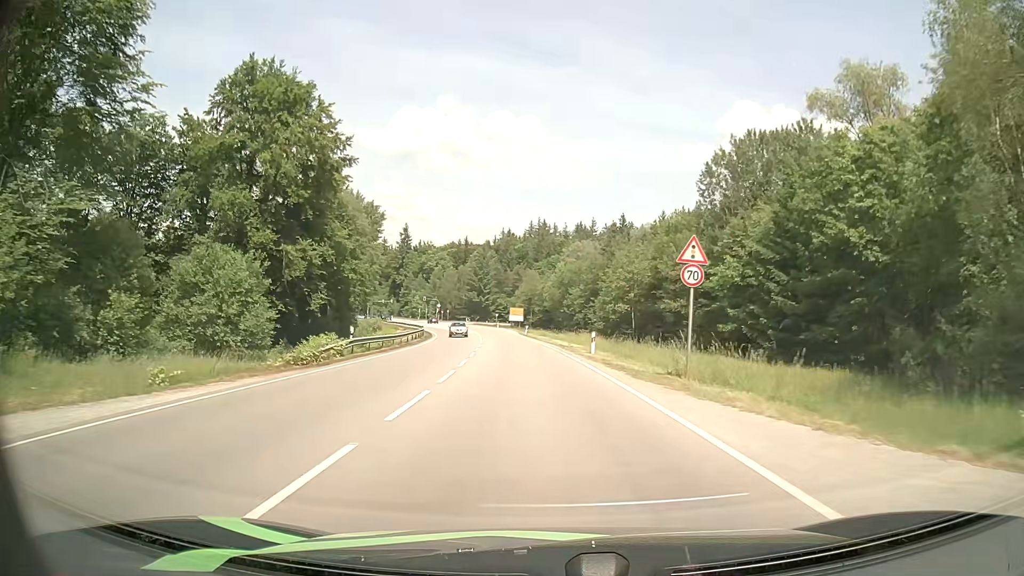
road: secondary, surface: asphalt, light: Day
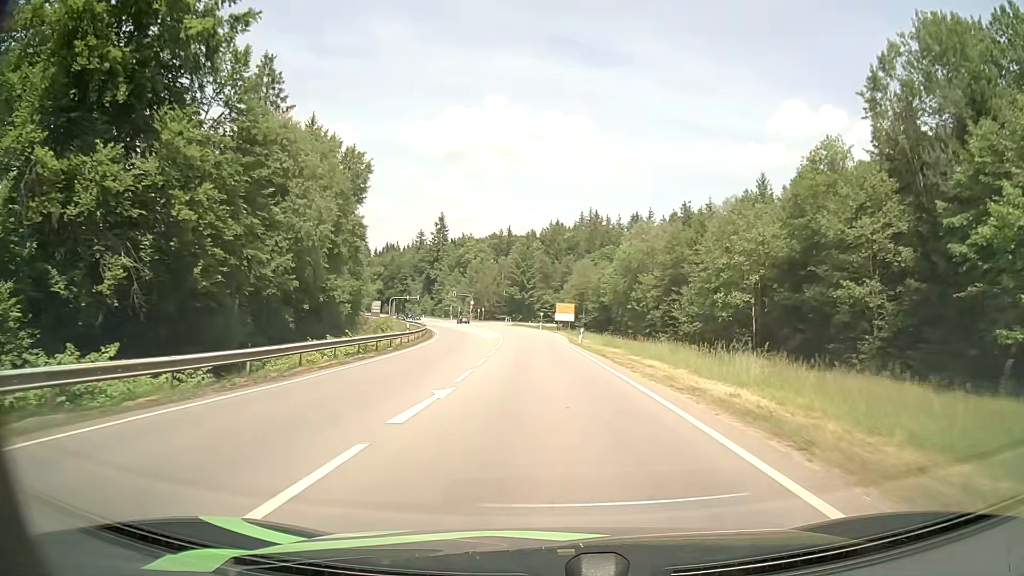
(-1.2, +29.8) m; -4°
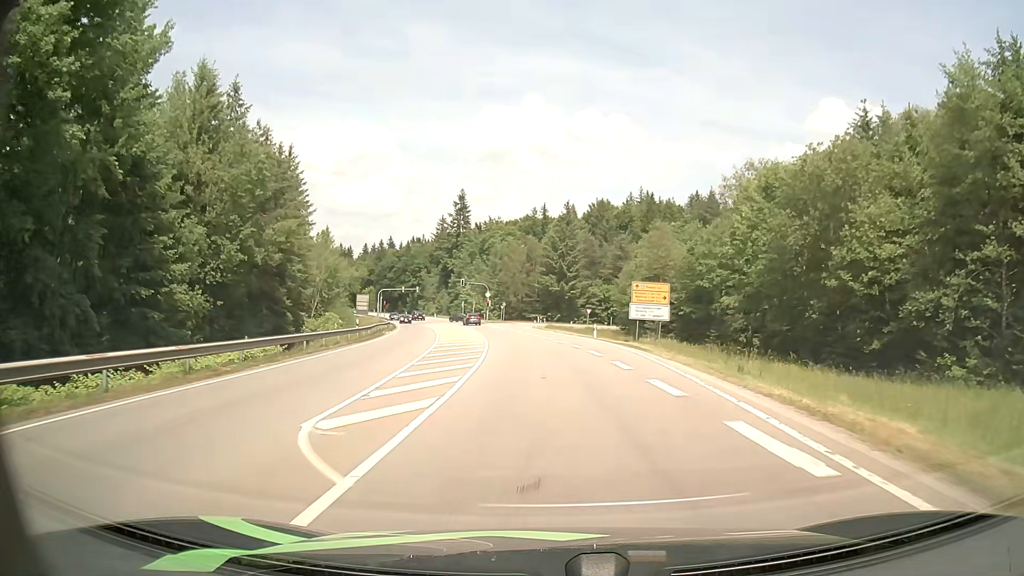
(-1.3, +45.4) m; -3°
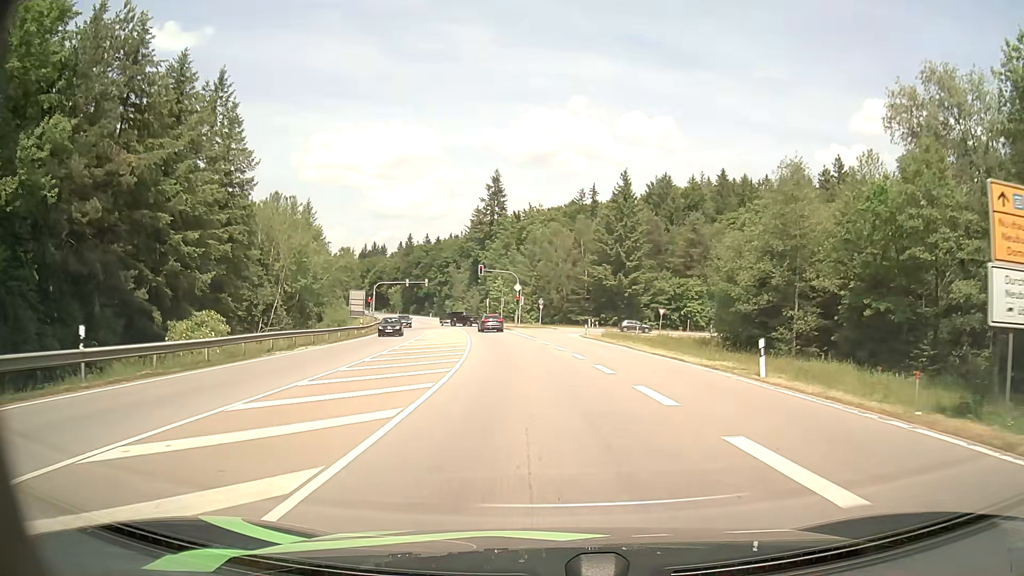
(-0.9, +30.8) m; -4°
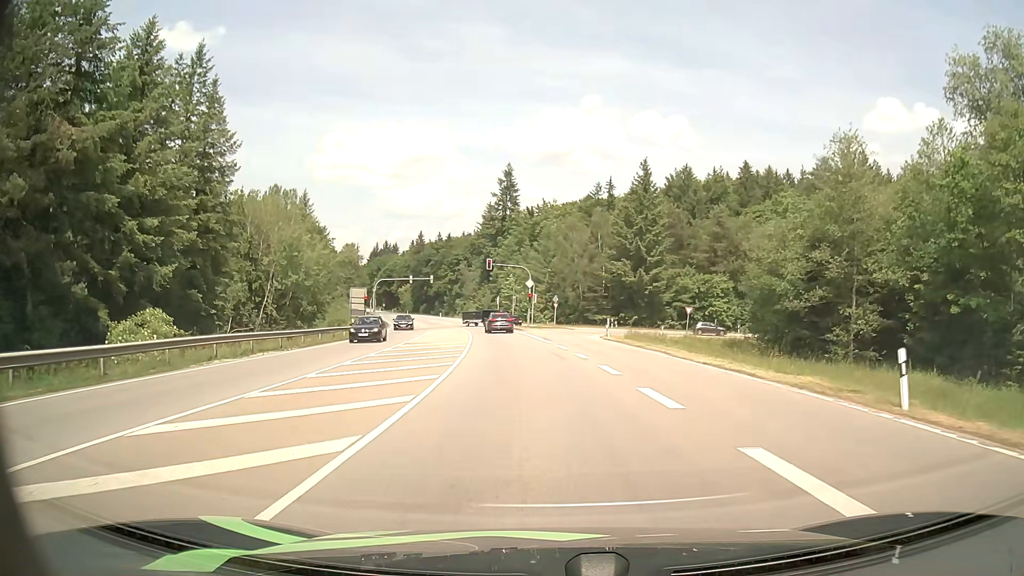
(-0.1, +6.8) m; -2°
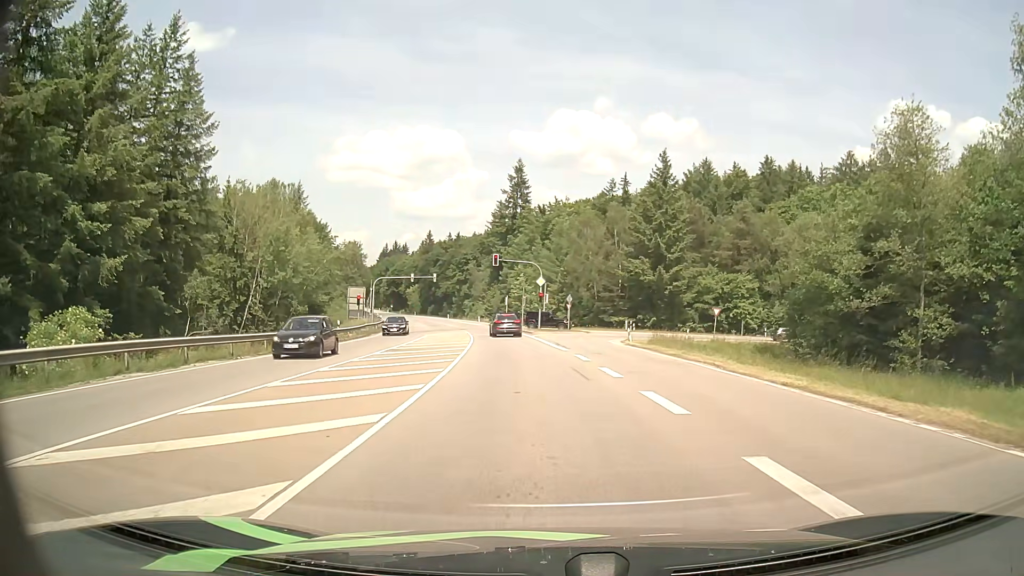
(-0.1, +6.4) m; -1°
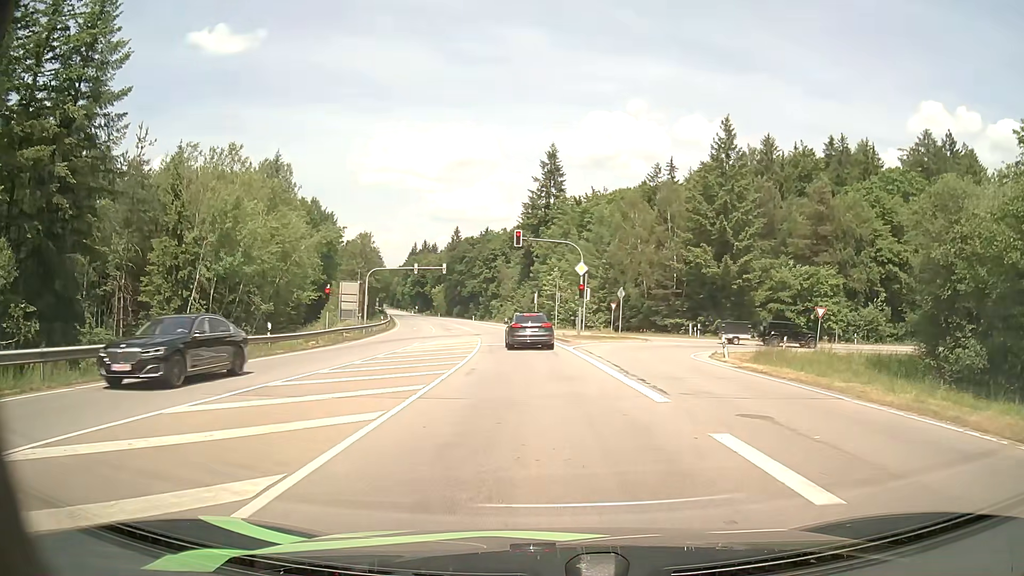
(-0.4, +16.4) m; -3°
